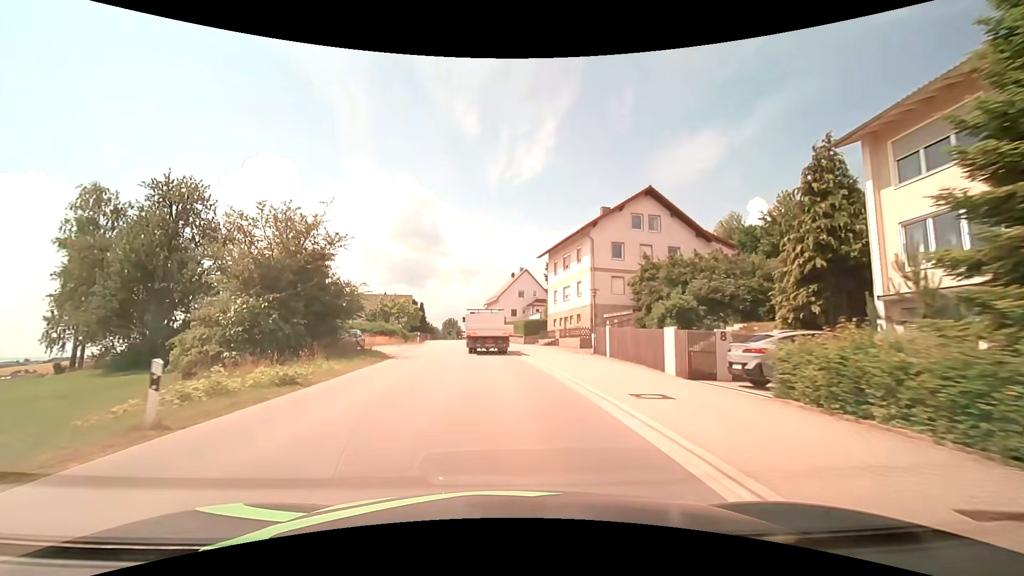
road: tertiary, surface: asphalt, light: Day
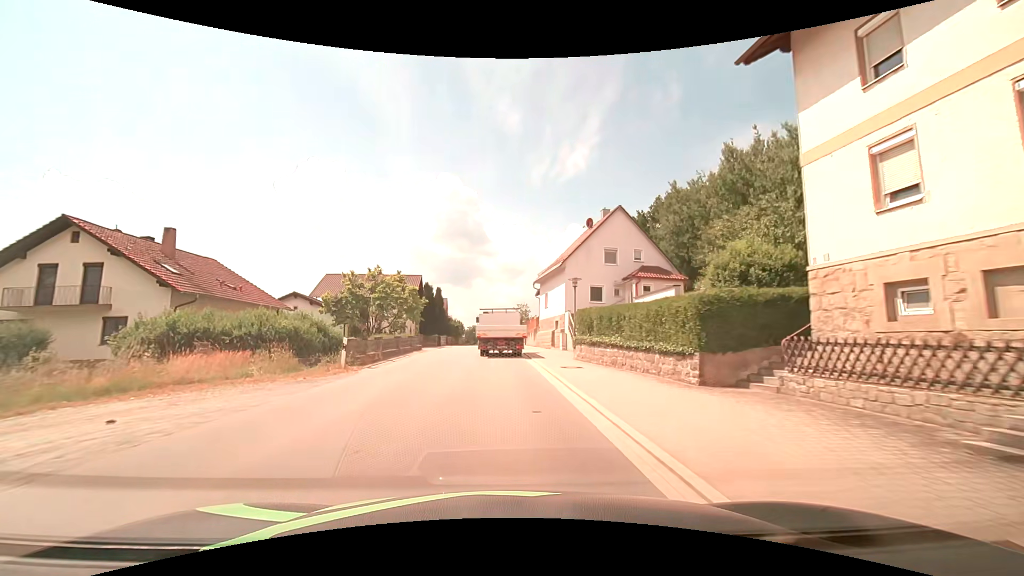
(-1.7, +36.0) m; -6°
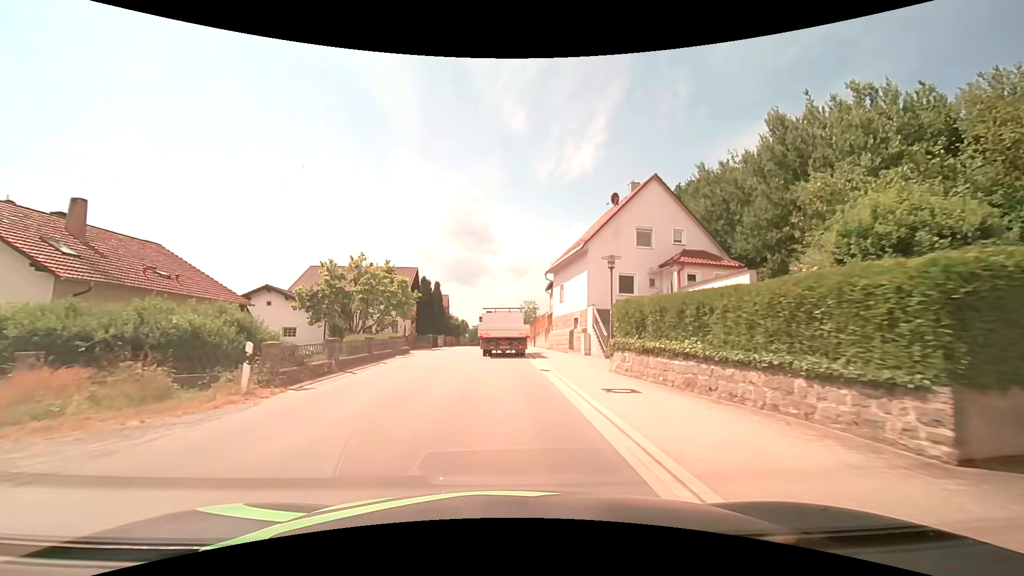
(0.0, +7.0) m; -1°
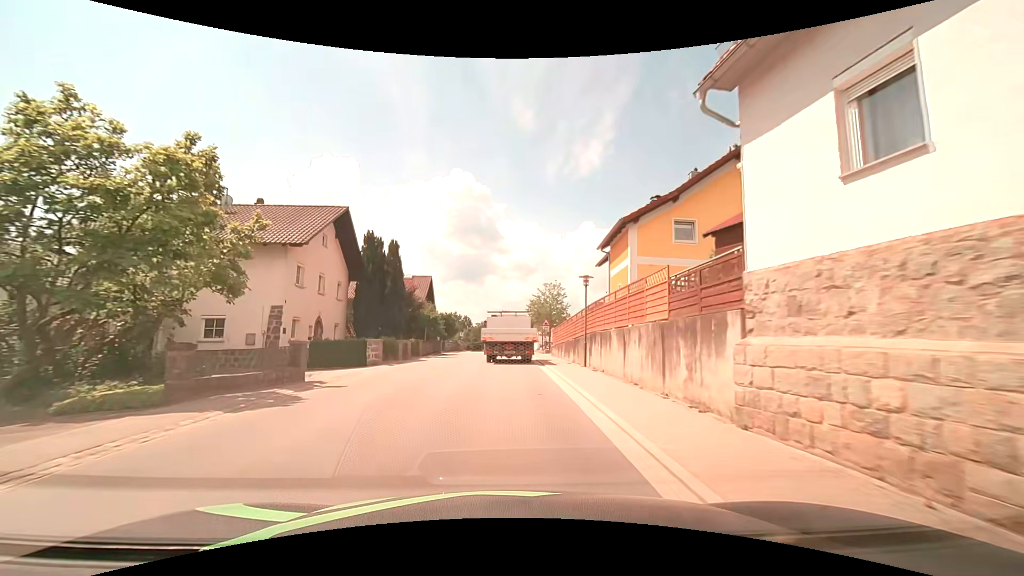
(-0.1, +27.3) m; 0°
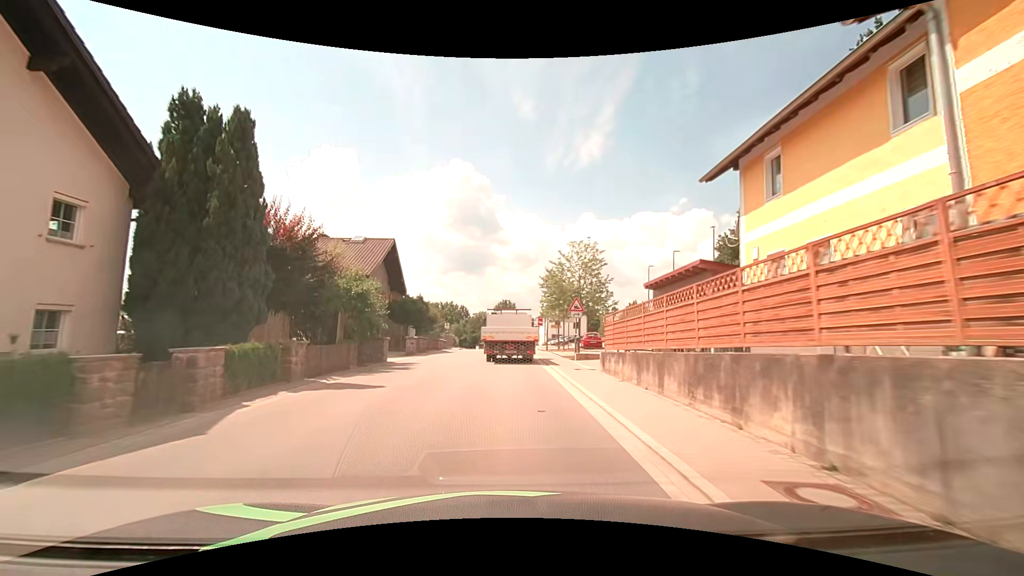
(-0.3, +19.8) m; 0°
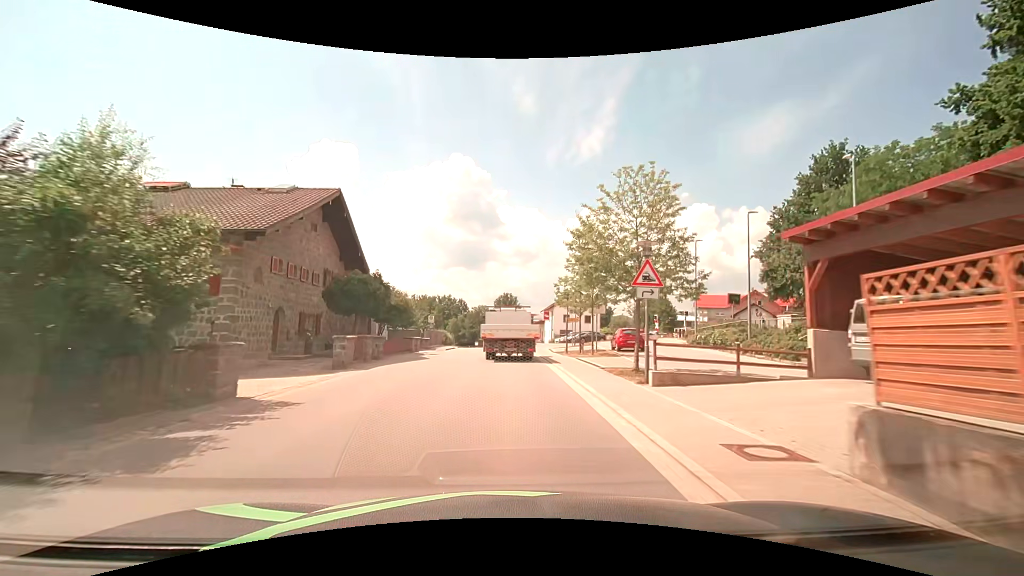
(-0.1, +13.1) m; -1°
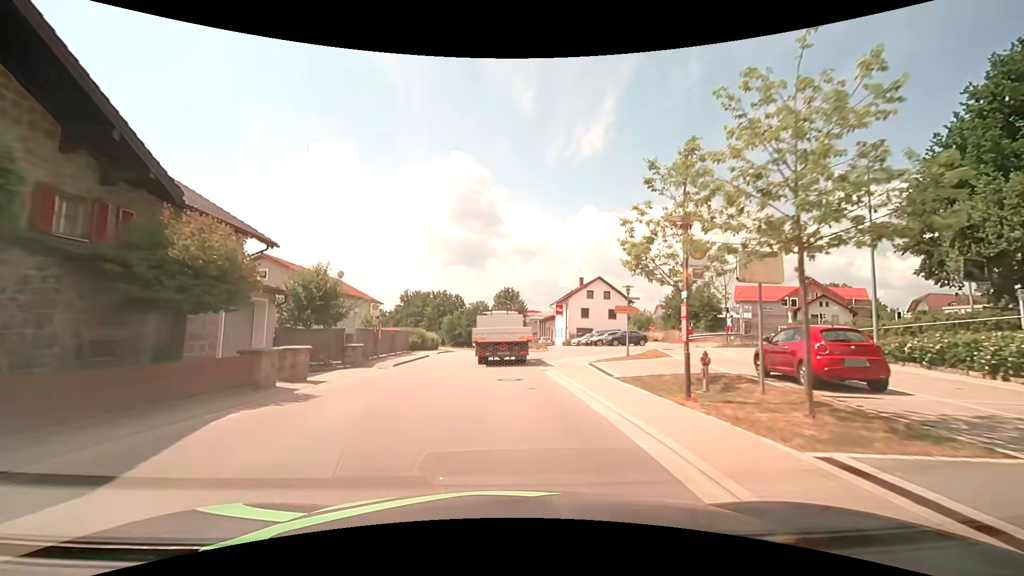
(0.0, +19.6) m; 0°
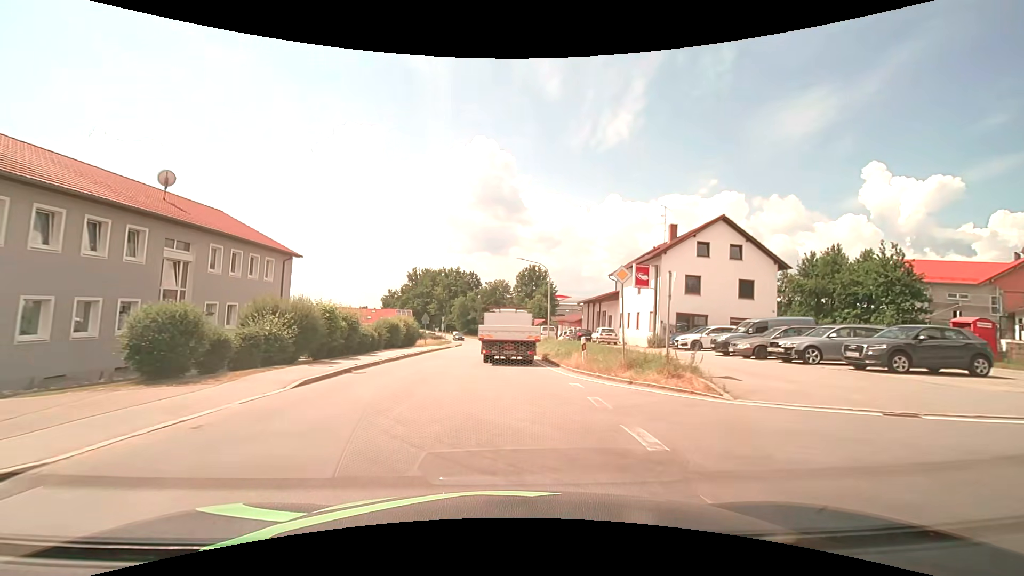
(-0.7, +32.4) m; -3°
(0, +10) (0, +20) (0, +30) (0, +40) (0, +50) (-1, +60) (-1, +70) (-2, +80) (-3, +90) (-4, +100) m
